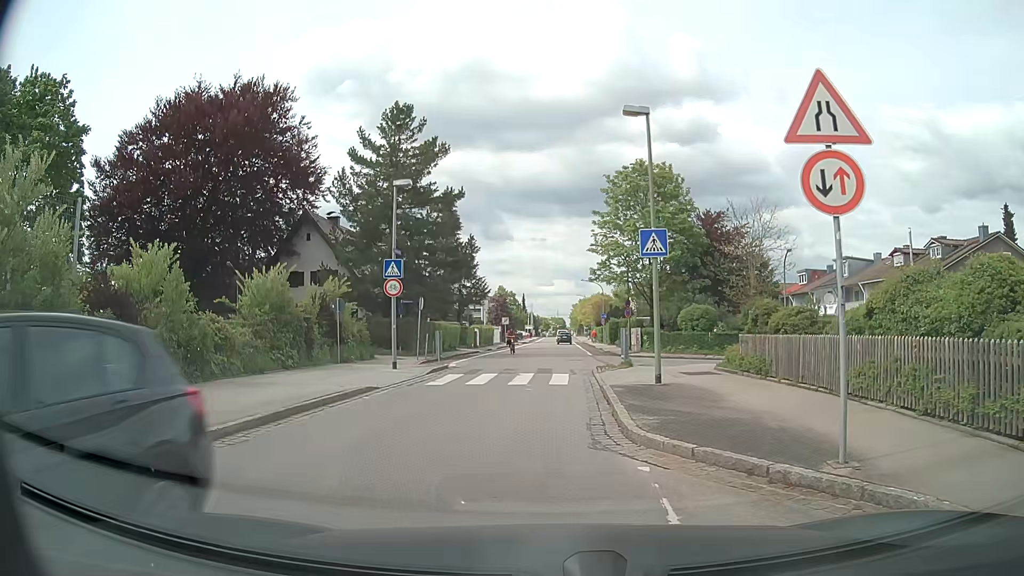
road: tertiary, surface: asphalt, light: Day
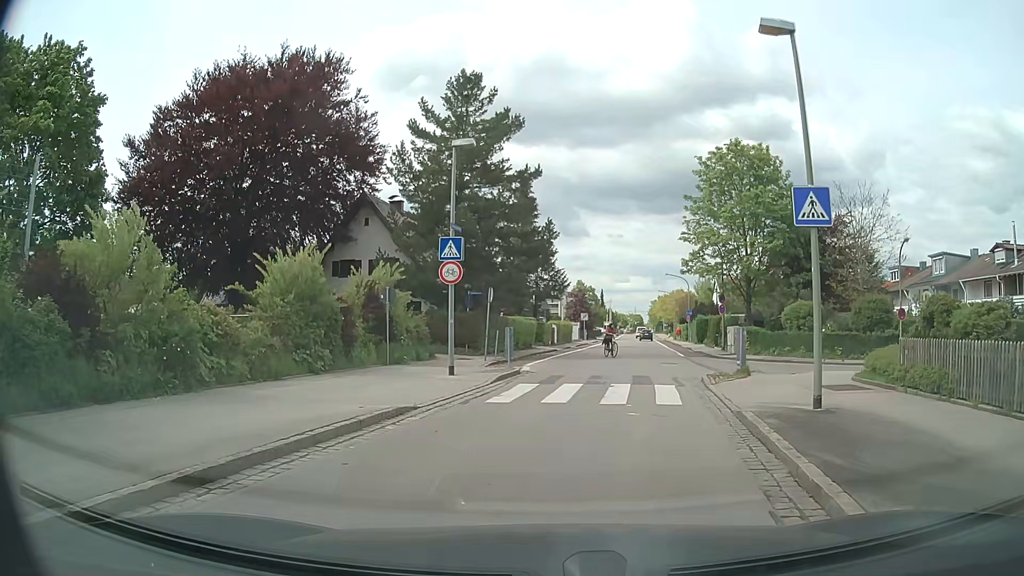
(-0.4, +4.8) m; -7°
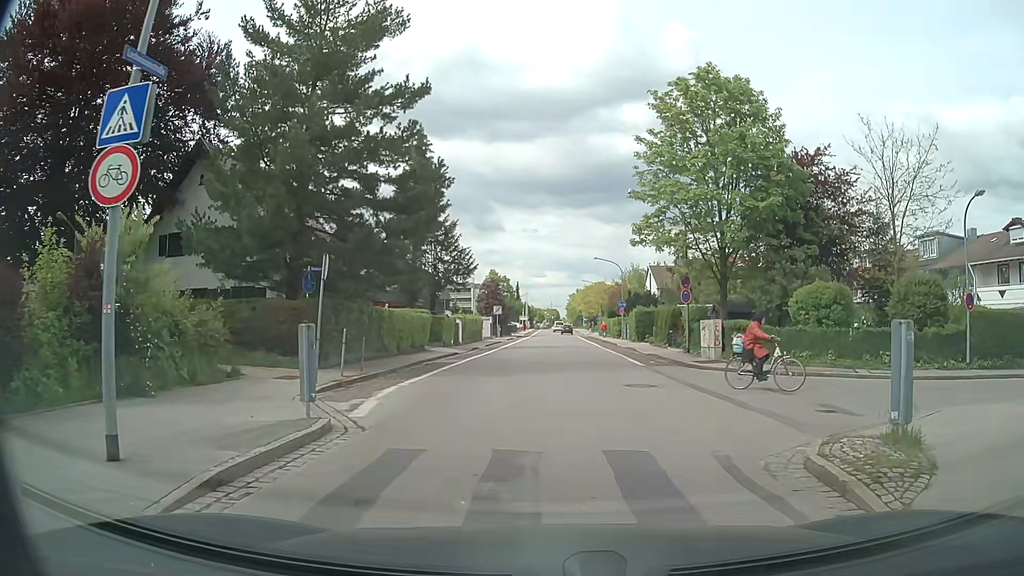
(+0.8, +11.7) m; +8°
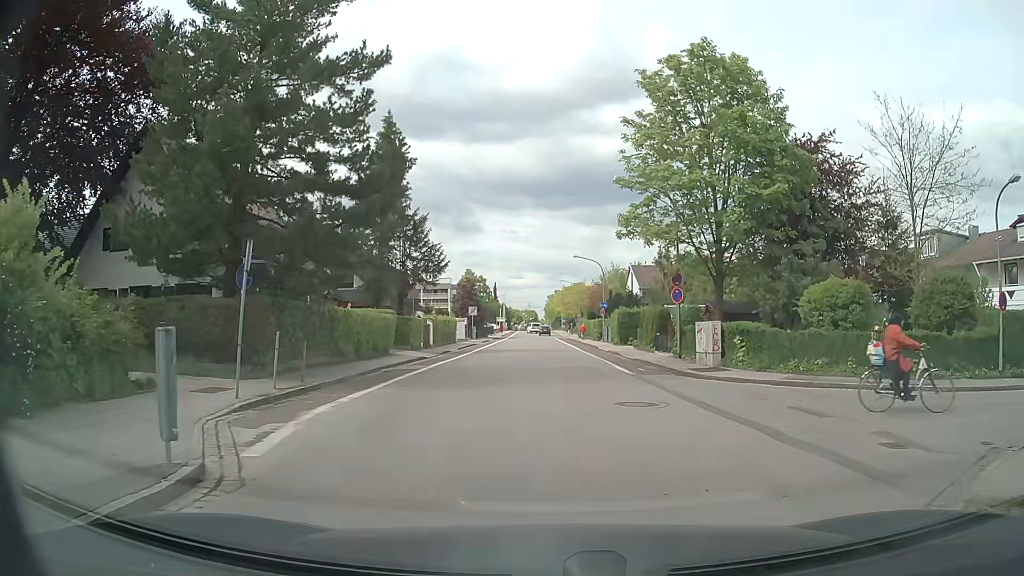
(+0.1, +3.2) m; +2°
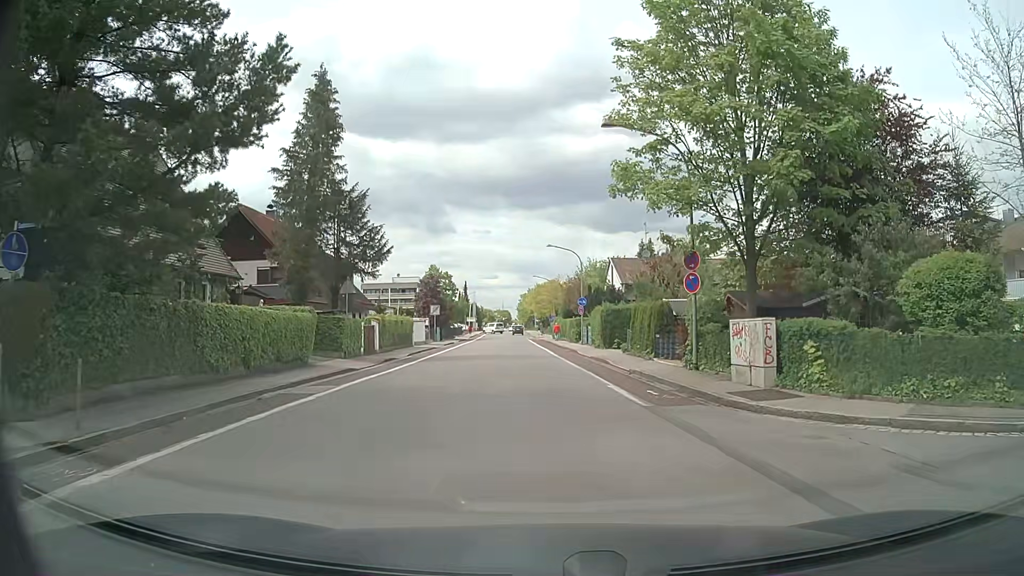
(+0.2, +8.1) m; +3°
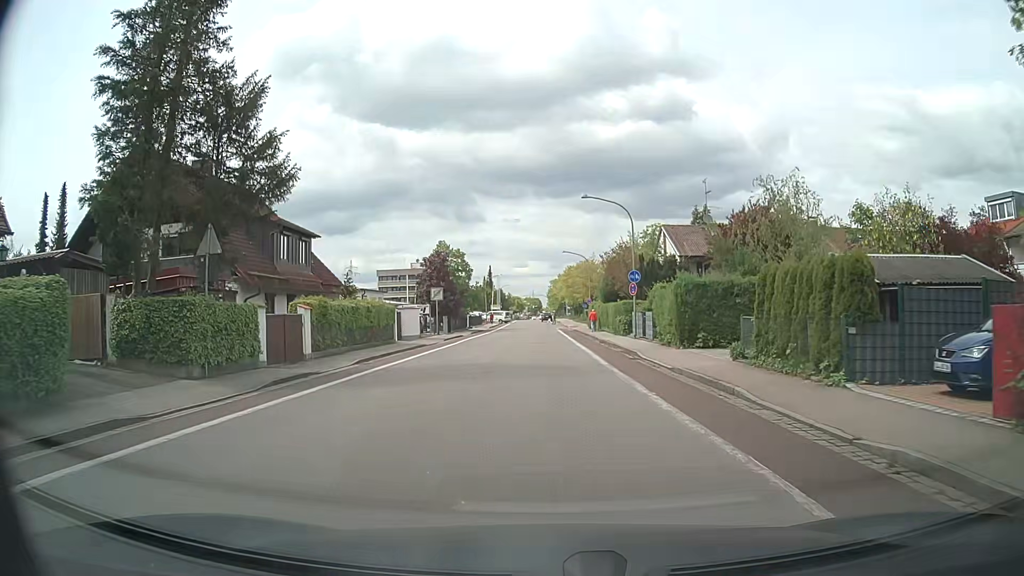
(-0.3, +15.4) m; -3°
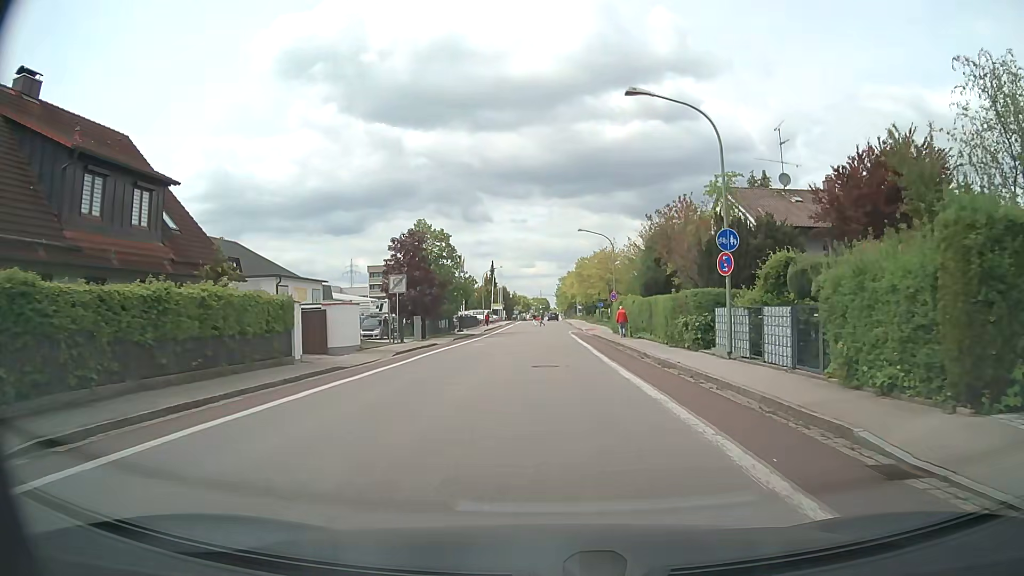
(-0.1, +16.4) m; 0°
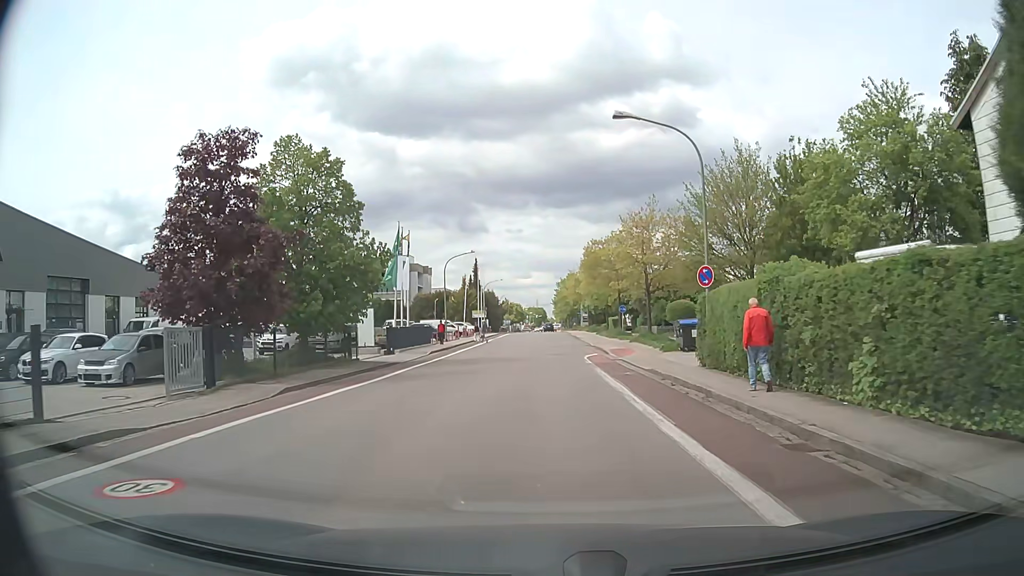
(+0.1, +29.1) m; 0°
(0, +10) (0, +20) (0, +30) (0, +40) (0, +50) (0, +60) (0, +70) (0, +80) (0, +90) (0, +100) m
